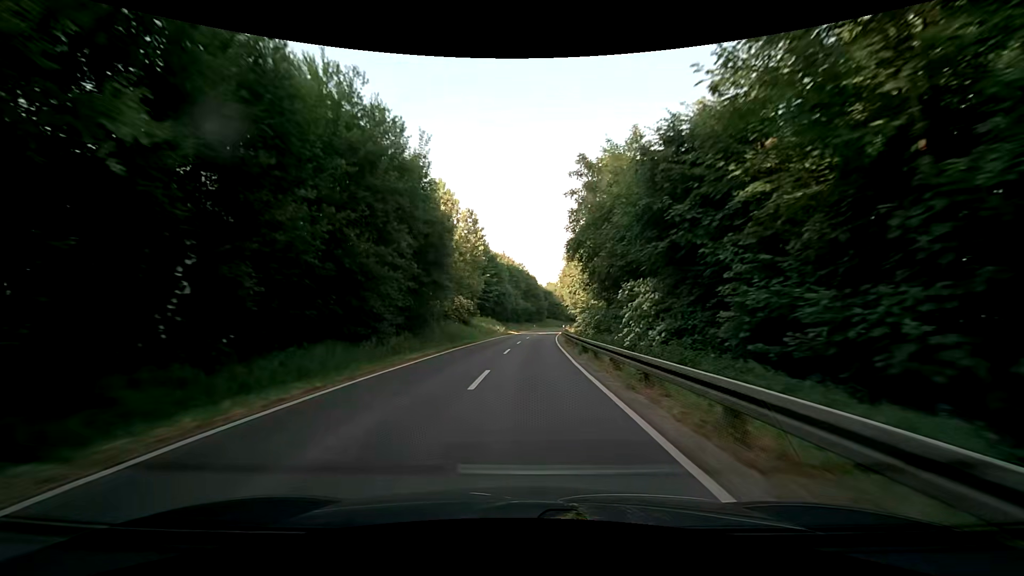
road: secondary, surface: asphalt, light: Day
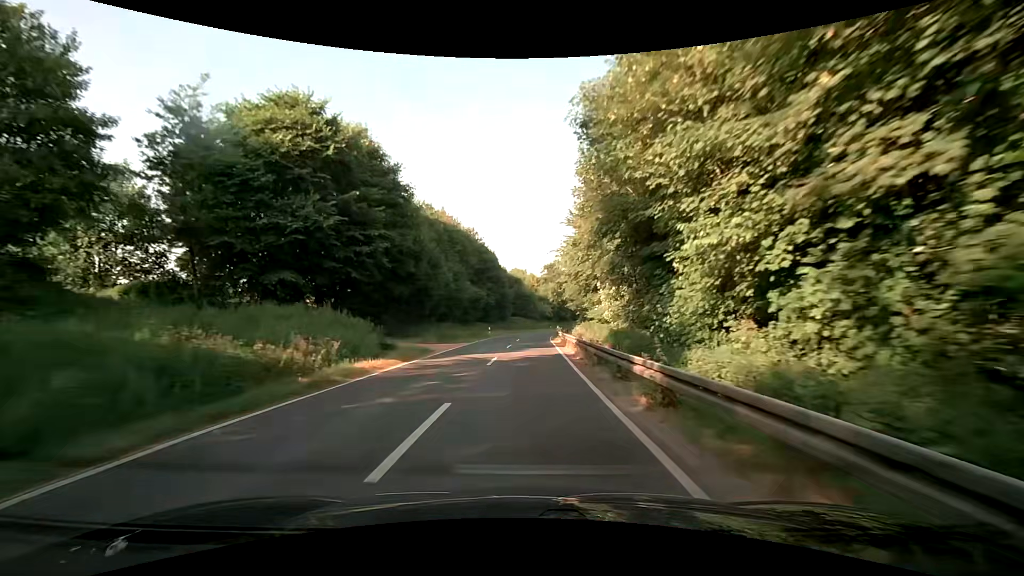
(+2.5, +54.1) m; +5°
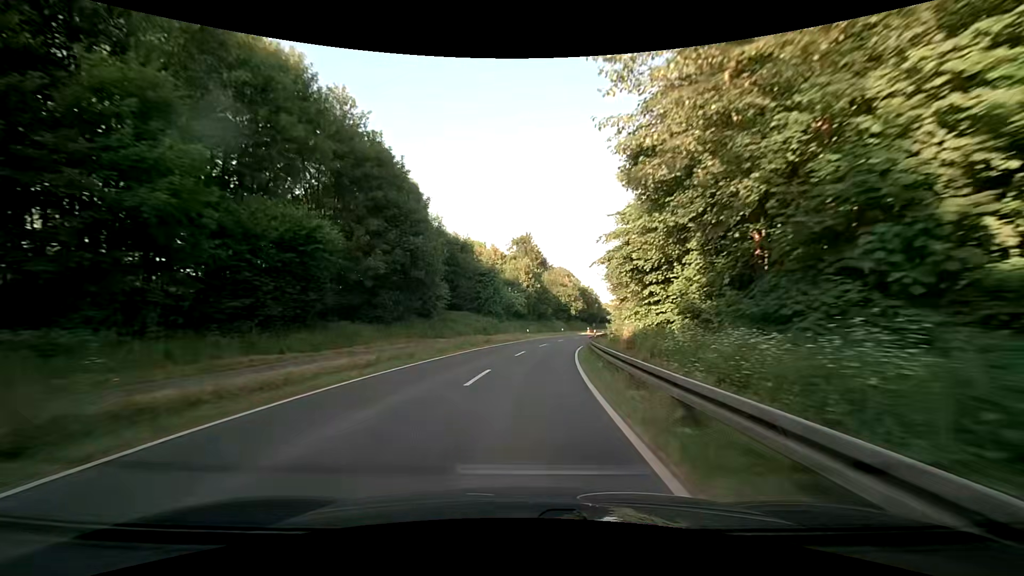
(+1.3, +53.8) m; +3°
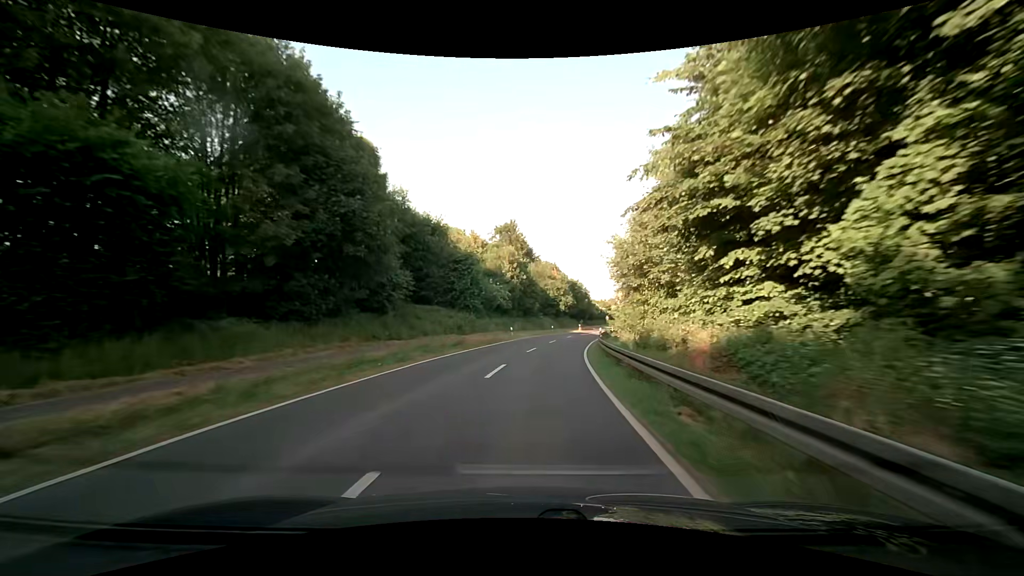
(+0.2, +10.7) m; +2°
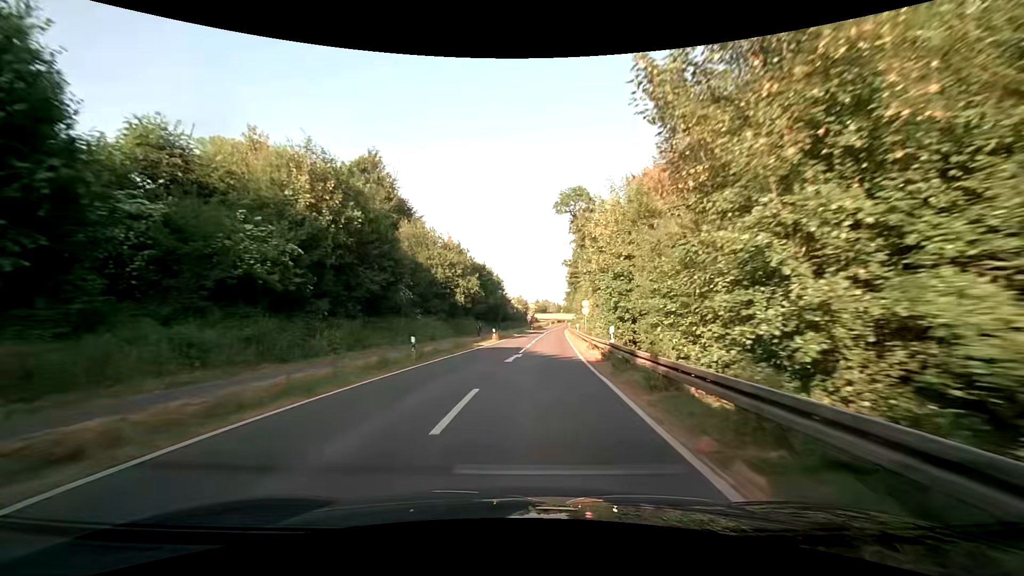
(+3.9, +42.6) m; +10°
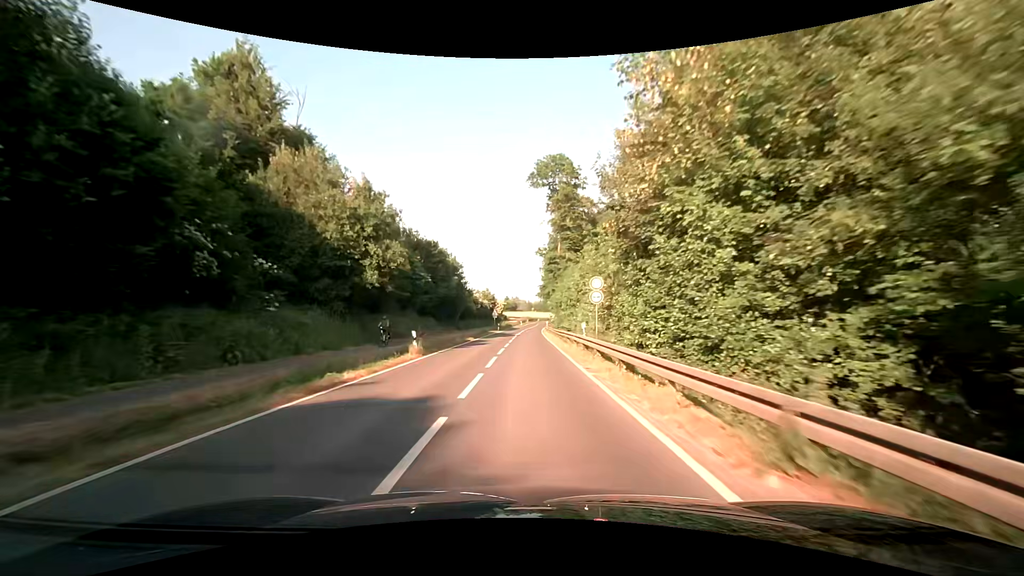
(+0.8, +21.3) m; +4°
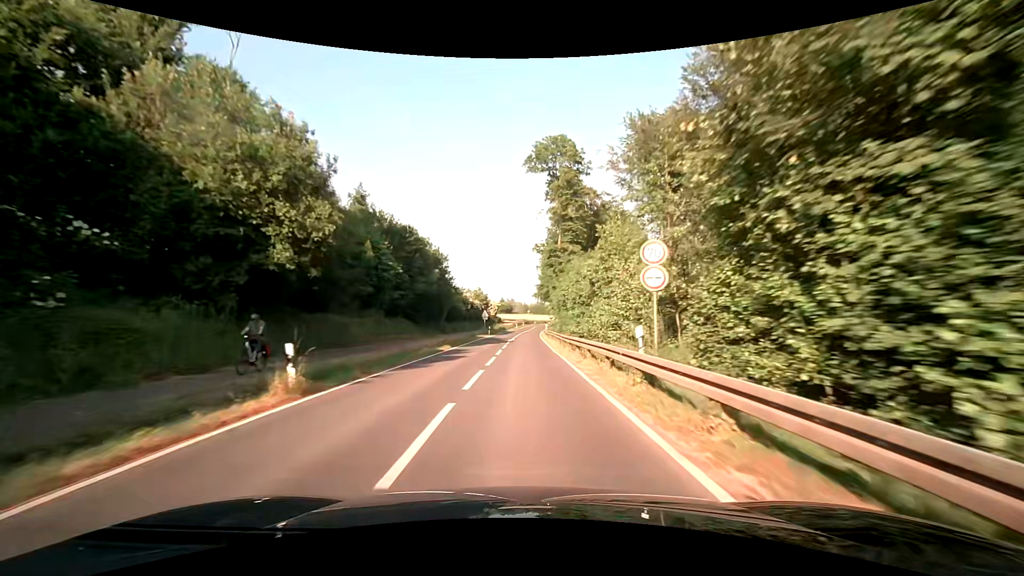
(+0.1, +10.6) m; +1°
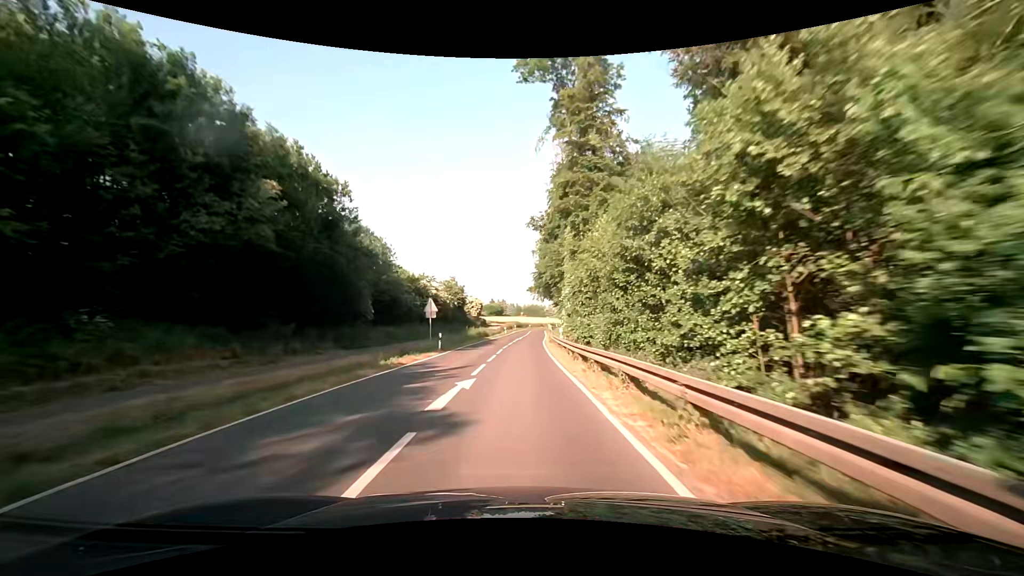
(+0.2, +31.8) m; 0°
(0, +10) (0, +20) (0, +30) (+1, +40) (+1, +50) (+2, +60) (+2, +70) (+3, +80) (+3, +90) (+3, +100) m
